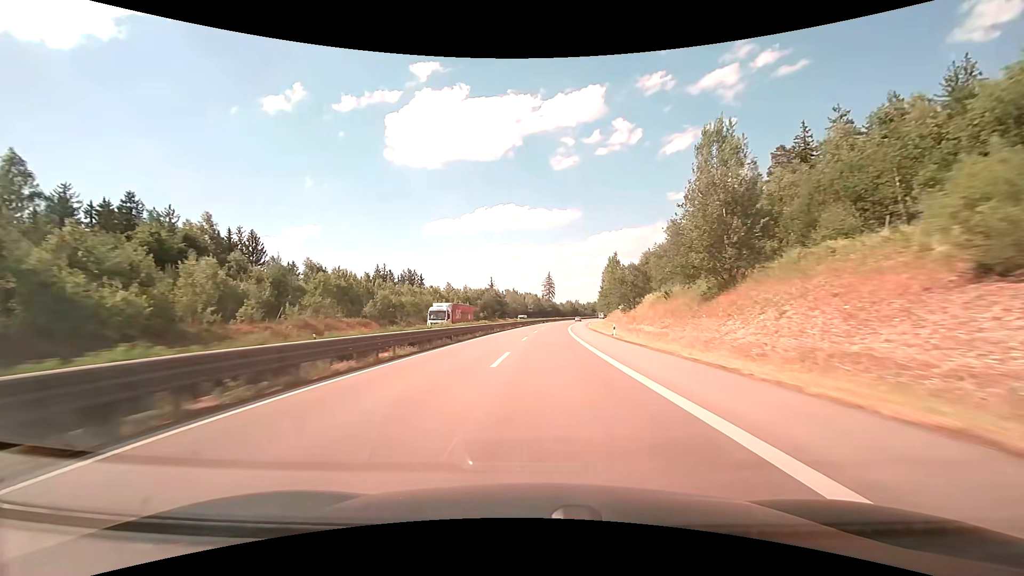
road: trunk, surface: asphalt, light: Day
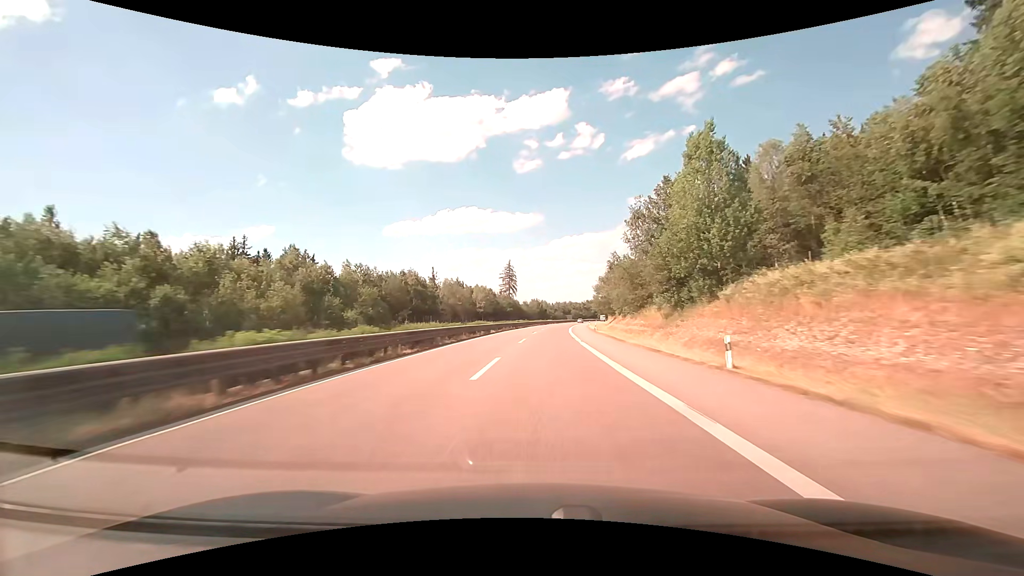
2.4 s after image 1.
(+2.9, +74.6) m; +4°
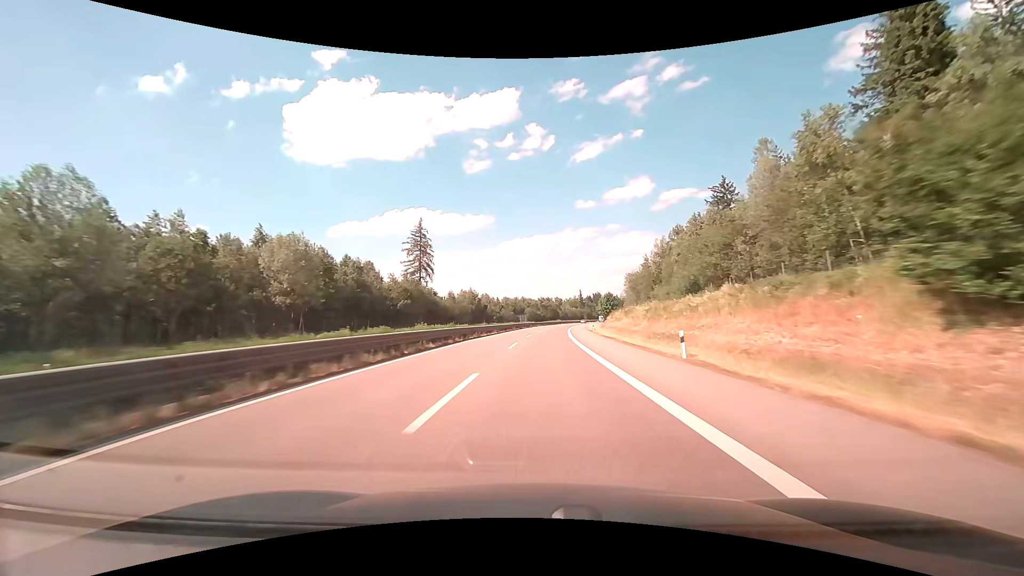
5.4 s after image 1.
(+5.1, +94.2) m; +6°
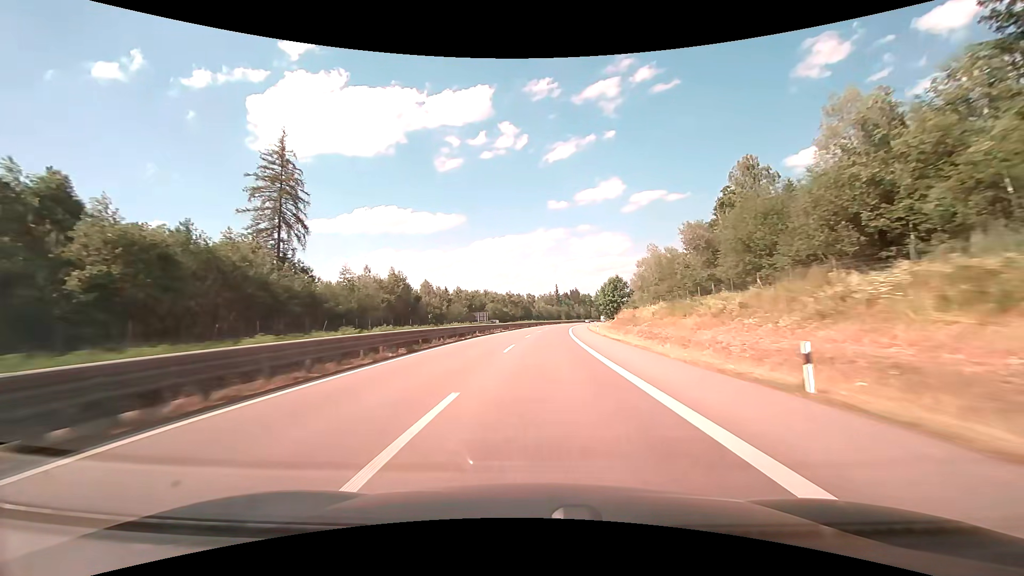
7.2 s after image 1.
(+1.5, +57.2) m; +3°
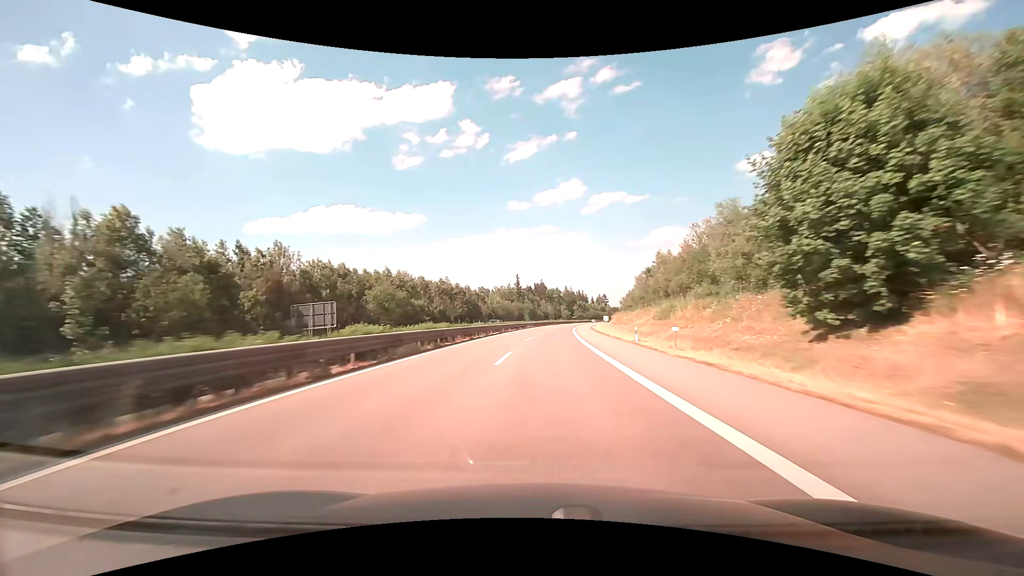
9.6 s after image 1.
(+3.0, +77.0) m; +4°
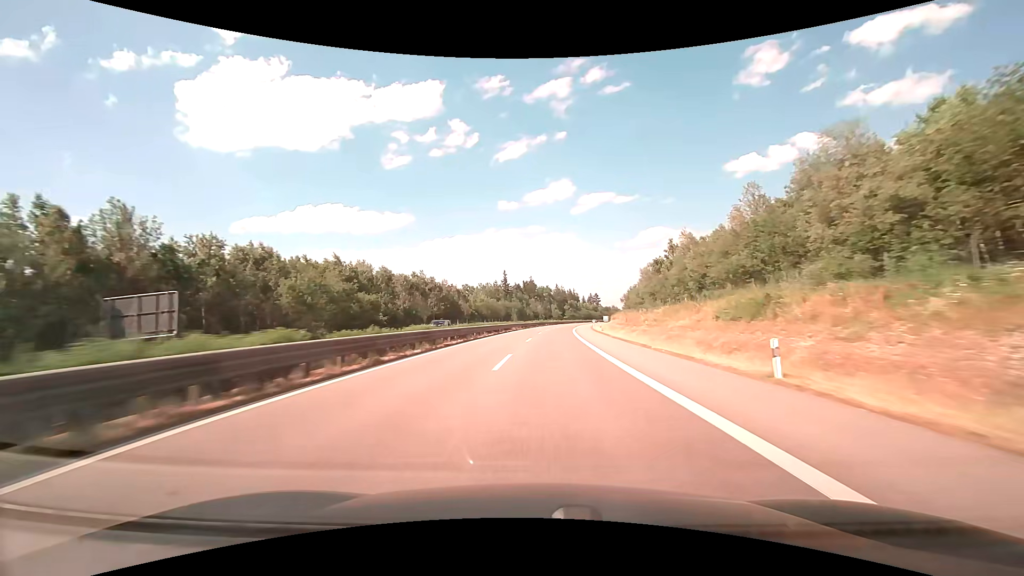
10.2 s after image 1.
(+0.2, +19.3) m; +1°
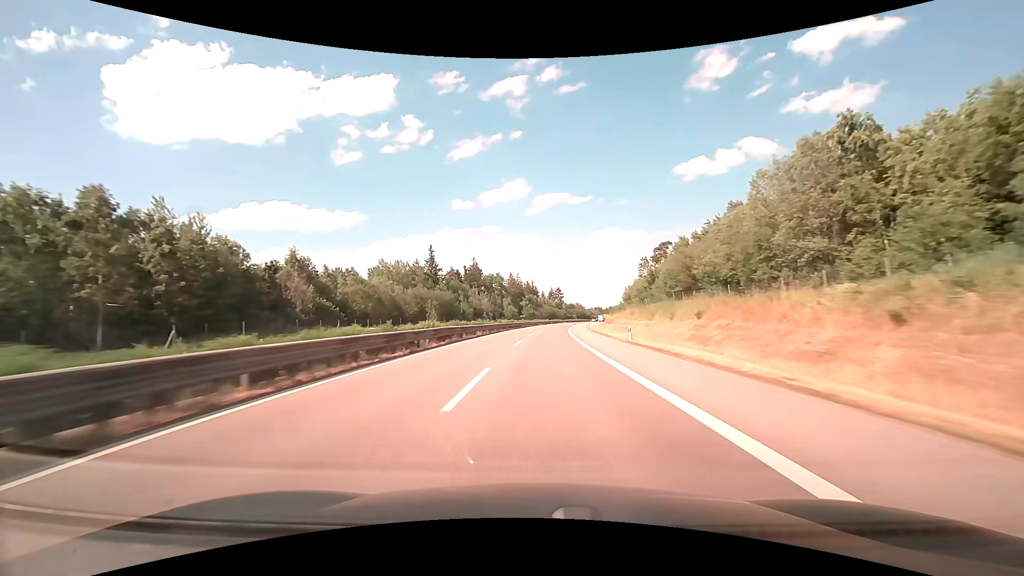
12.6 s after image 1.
(+3.6, +77.4) m; +5°
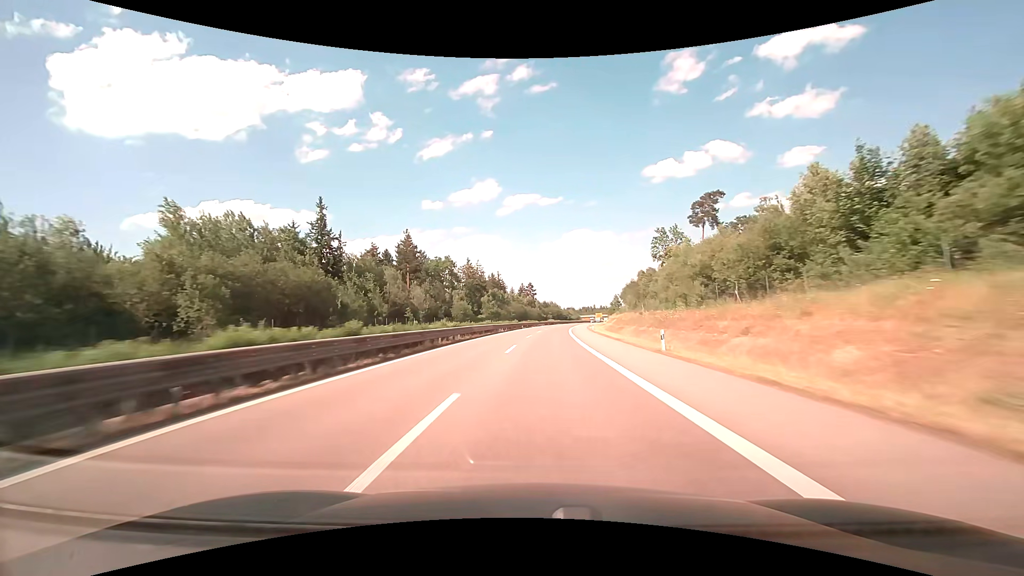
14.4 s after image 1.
(+1.6, +58.4) m; +3°
(0, +10) (0, +20) (0, +30) (+1, +40) (+1, +50) (+2, +60) (+3, +70) (+3, +80) (+4, +90) (+5, +100) m
